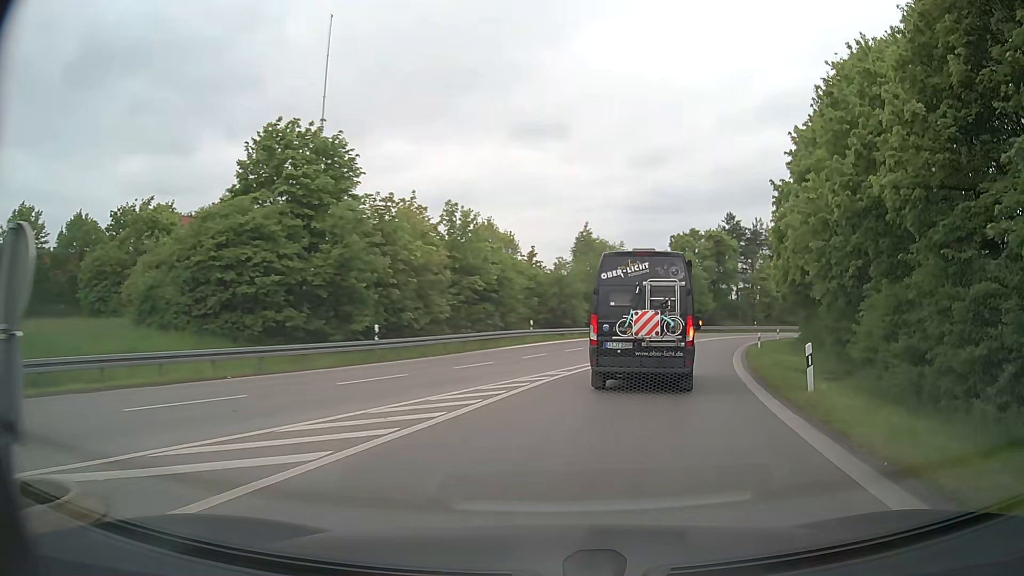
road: motorway_link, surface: asphalt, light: Day
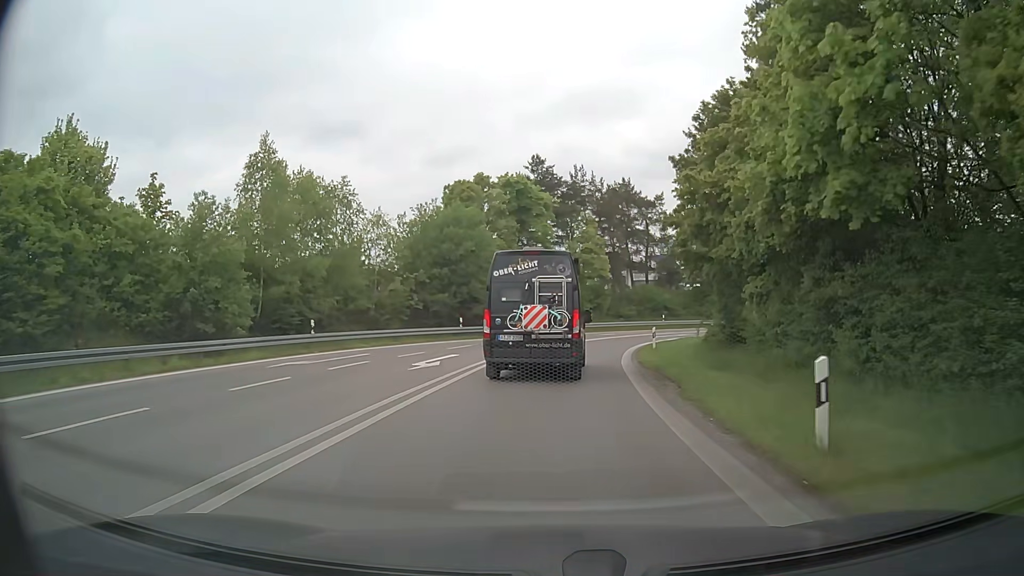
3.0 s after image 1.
(+6.9, +30.7) m; +18°
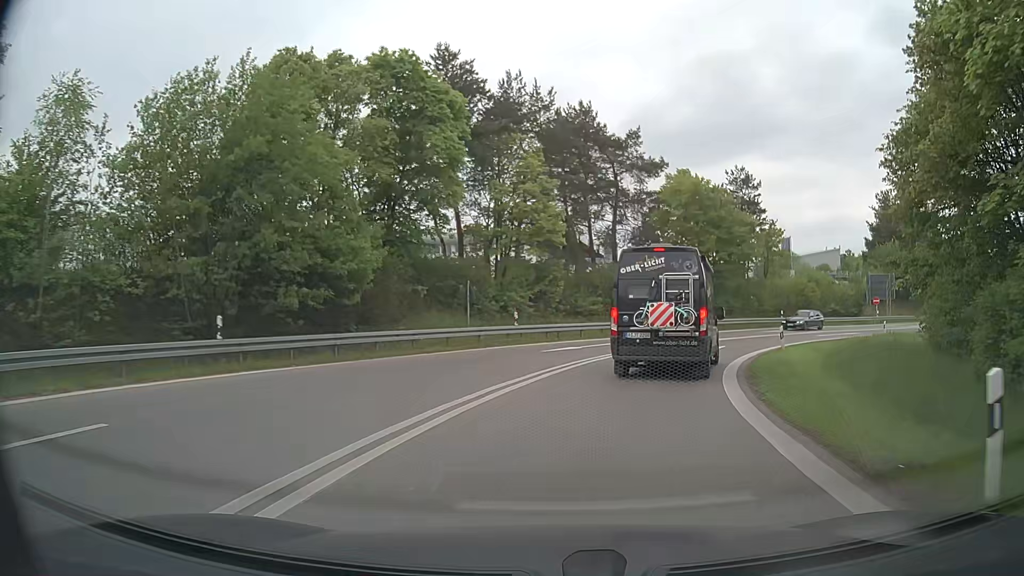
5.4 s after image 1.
(+0.7, +25.7) m; +6°
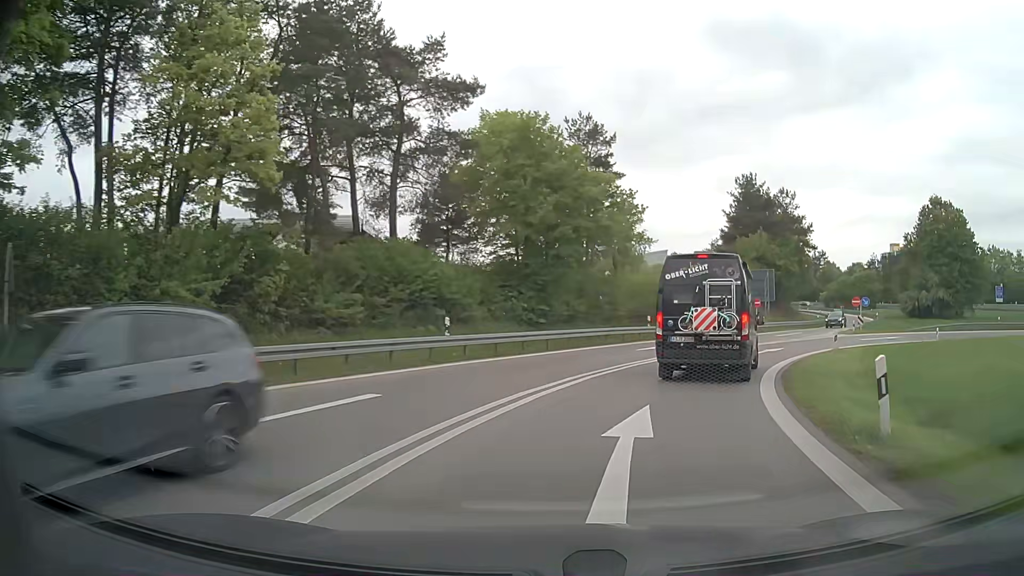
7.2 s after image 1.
(+2.4, +18.0) m; +16°
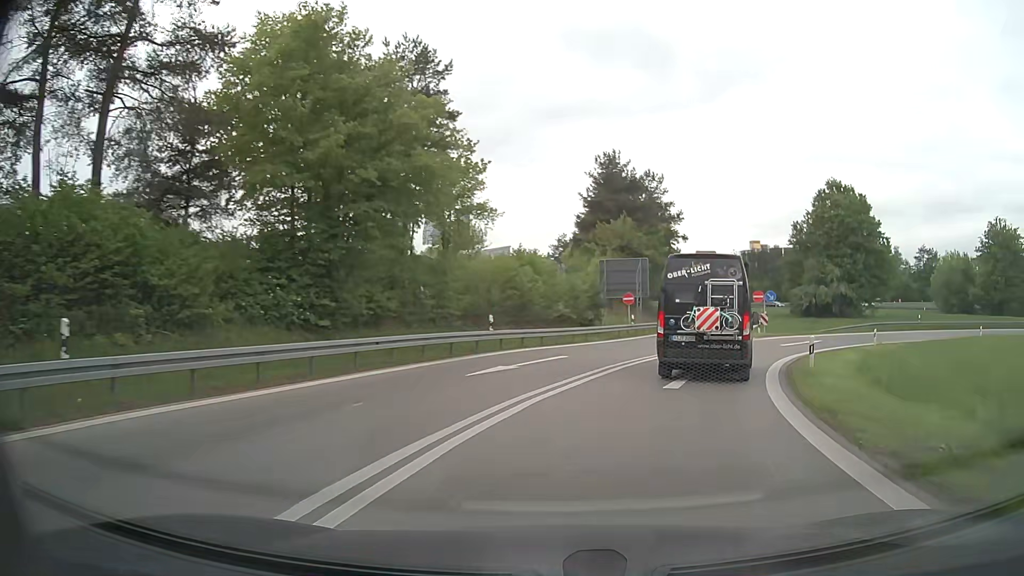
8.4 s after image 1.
(+1.4, +12.2) m; +13°
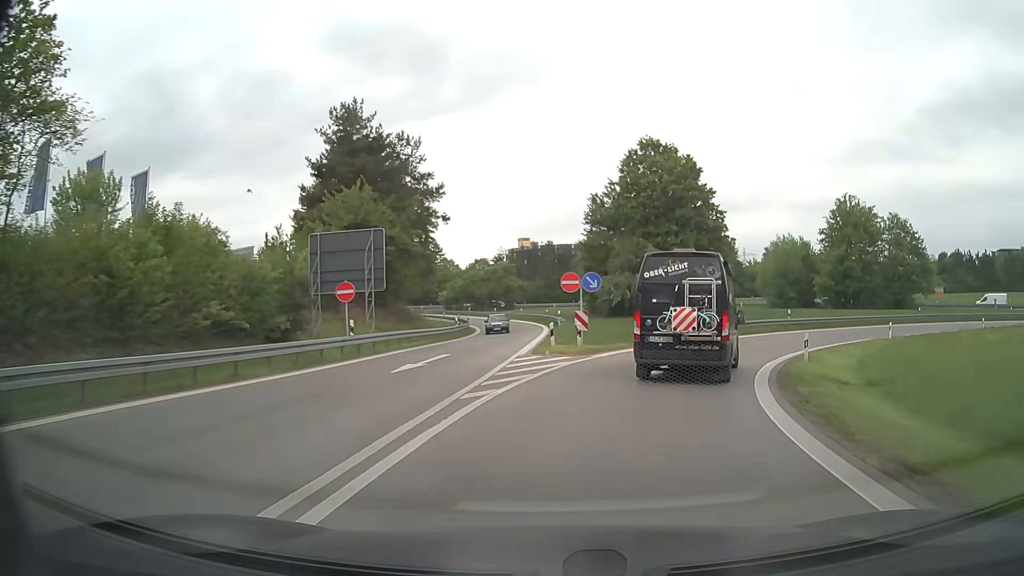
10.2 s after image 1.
(+3.9, +18.6) m; +21°
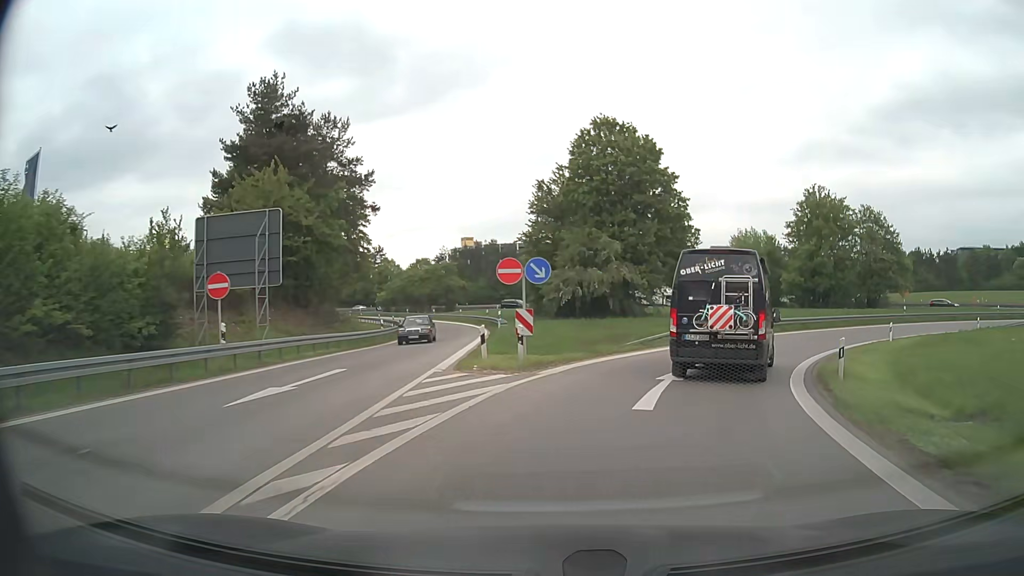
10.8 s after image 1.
(+0.3, +6.5) m; +5°
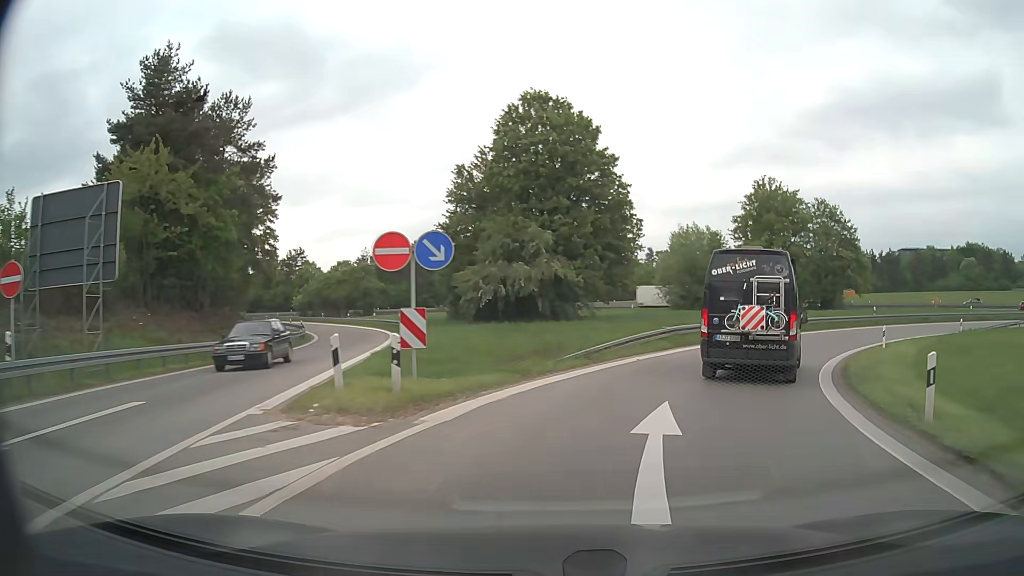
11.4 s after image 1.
(+0.3, +6.7) m; +6°
